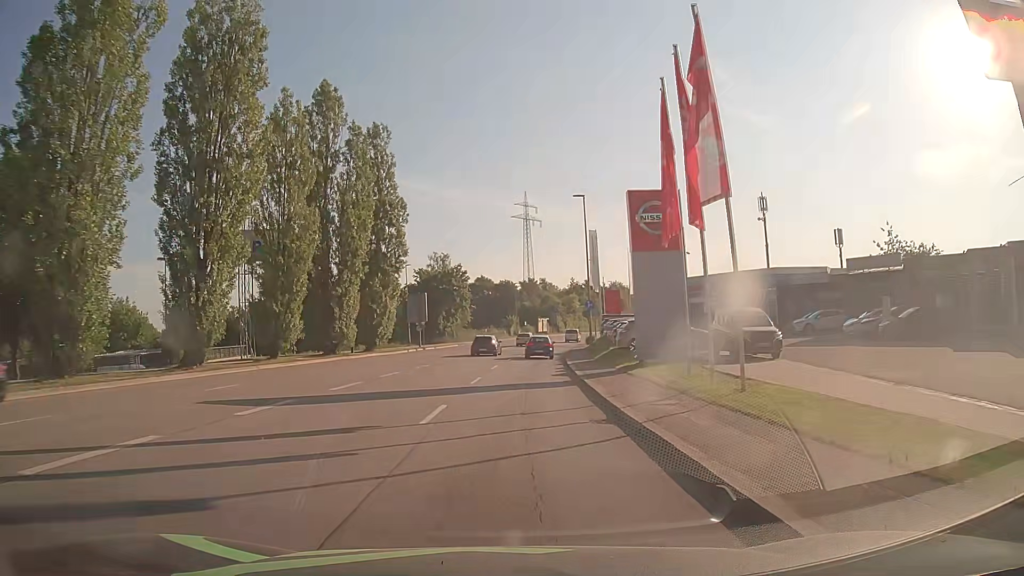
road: tertiary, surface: asphalt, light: Day
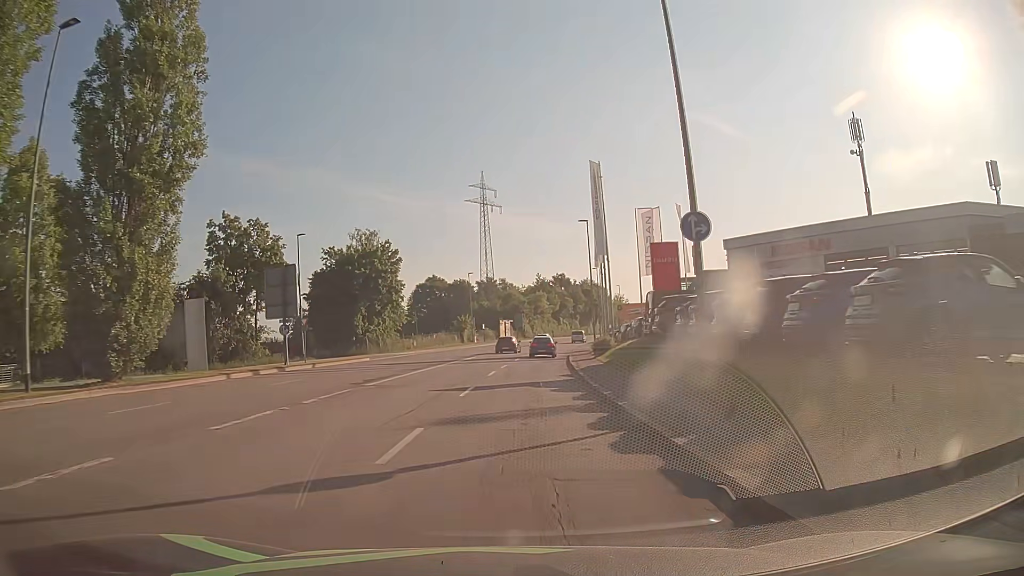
(+0.8, +31.1) m; +3°
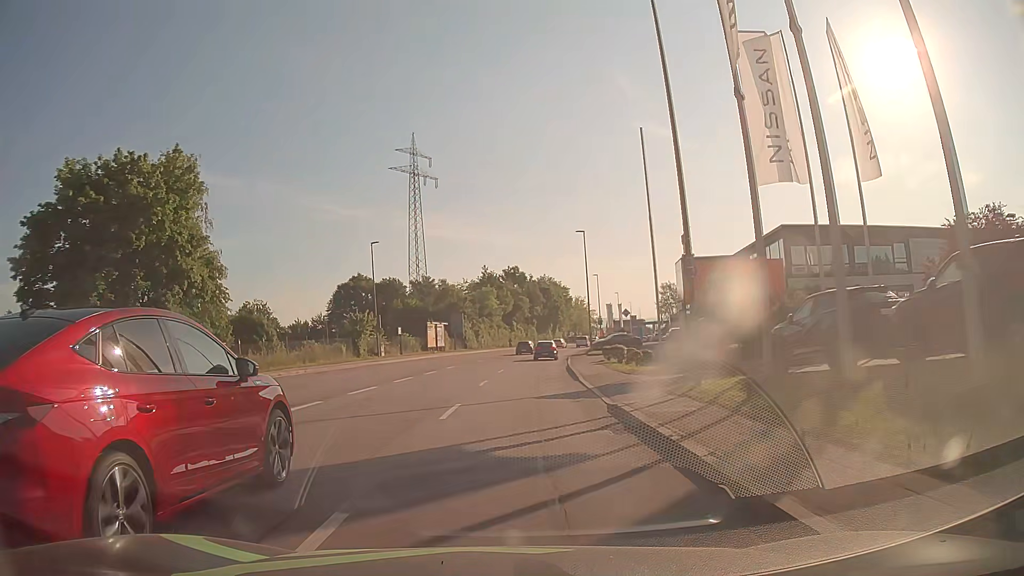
(+1.9, +38.7) m; +5°
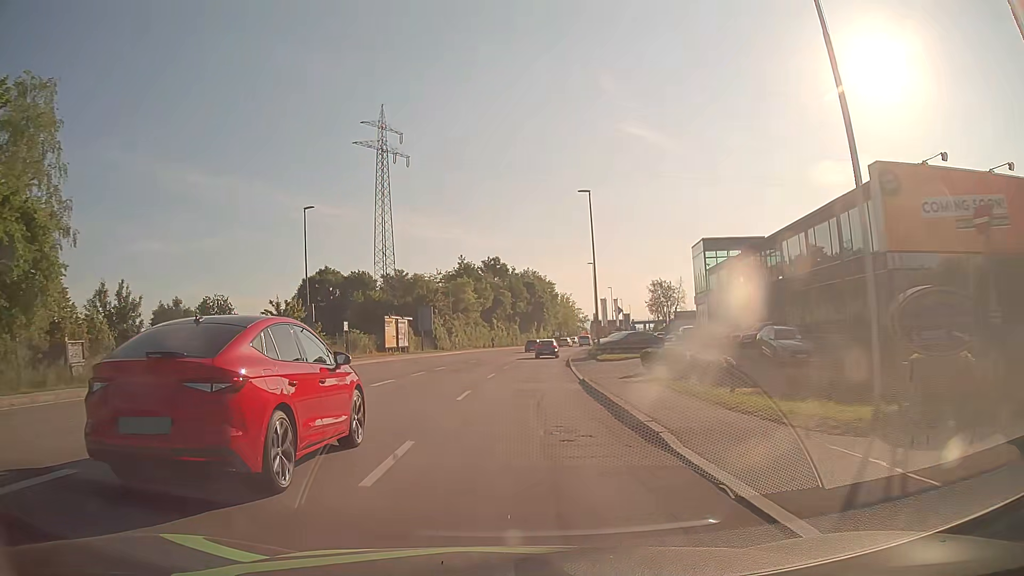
(+0.2, +15.5) m; +1°
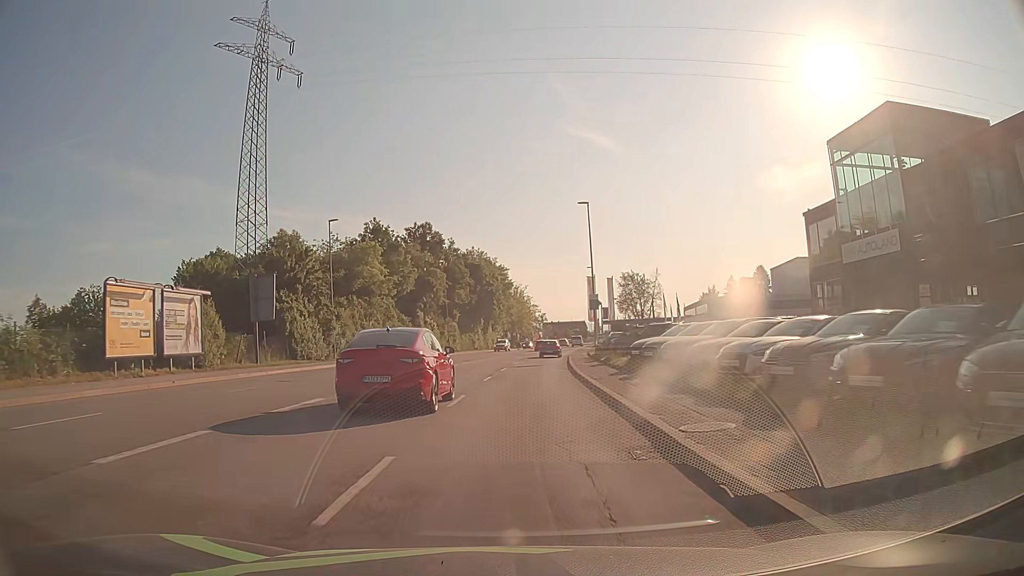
(+1.7, +38.7) m; +5°
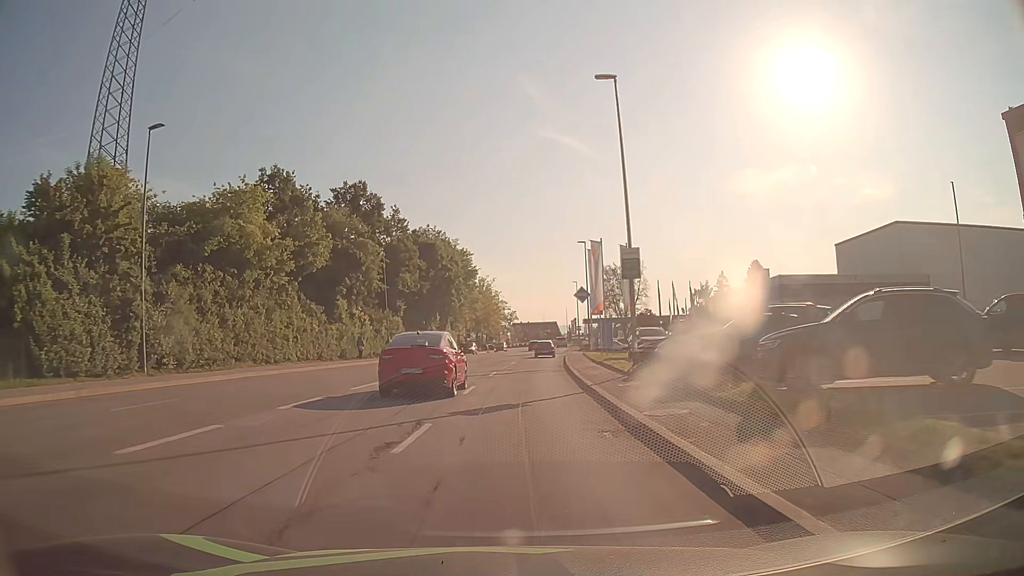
(+0.6, +23.3) m; +3°
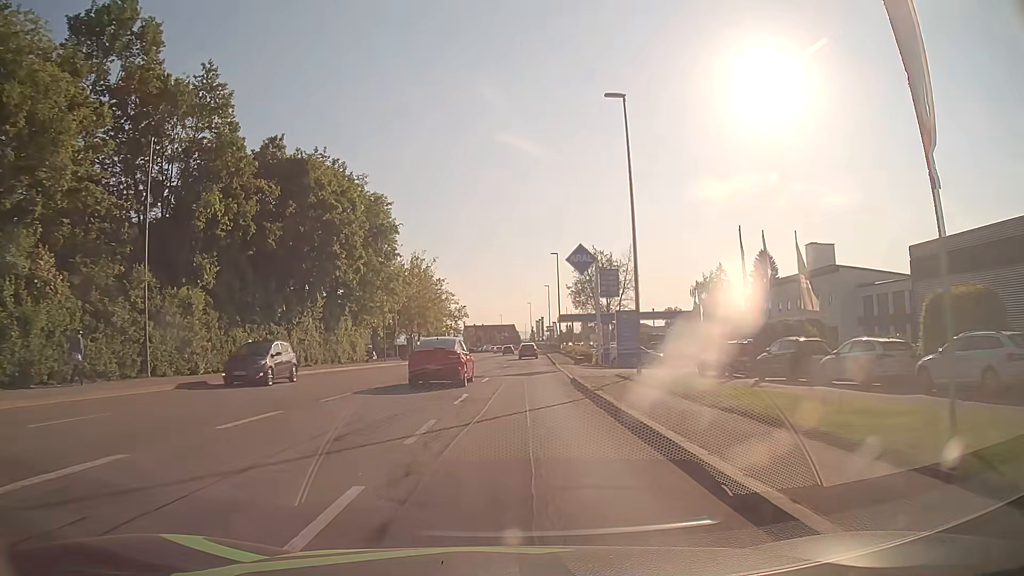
(+1.1, +38.8) m; +3°
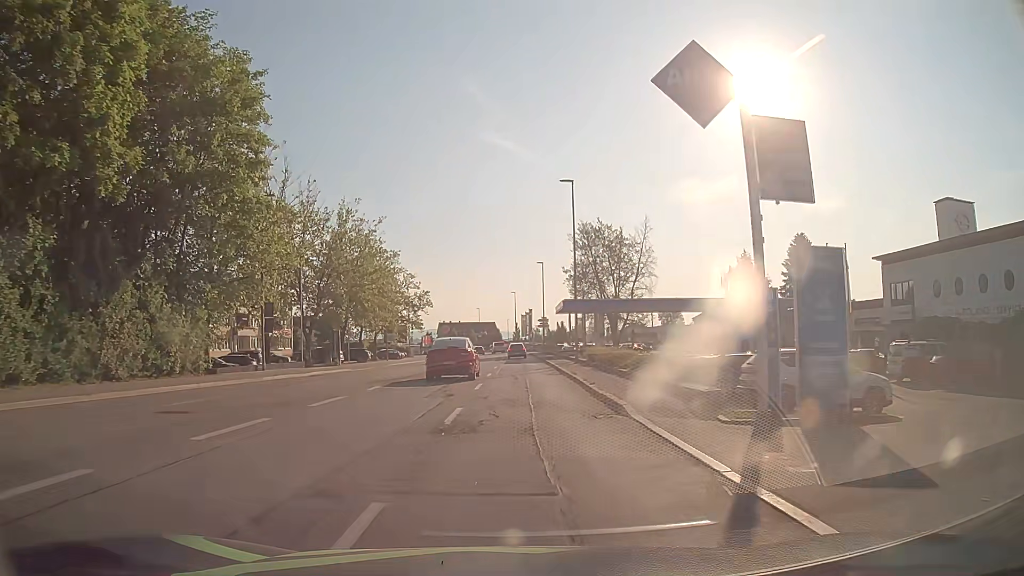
(+0.7, +31.0) m; +2°
(0, +10) (0, +20) (0, +30) (0, +40) (+1, +50) (+1, +60) (+1, +70) (+1, +80) (0, +90) (0, +100) m
